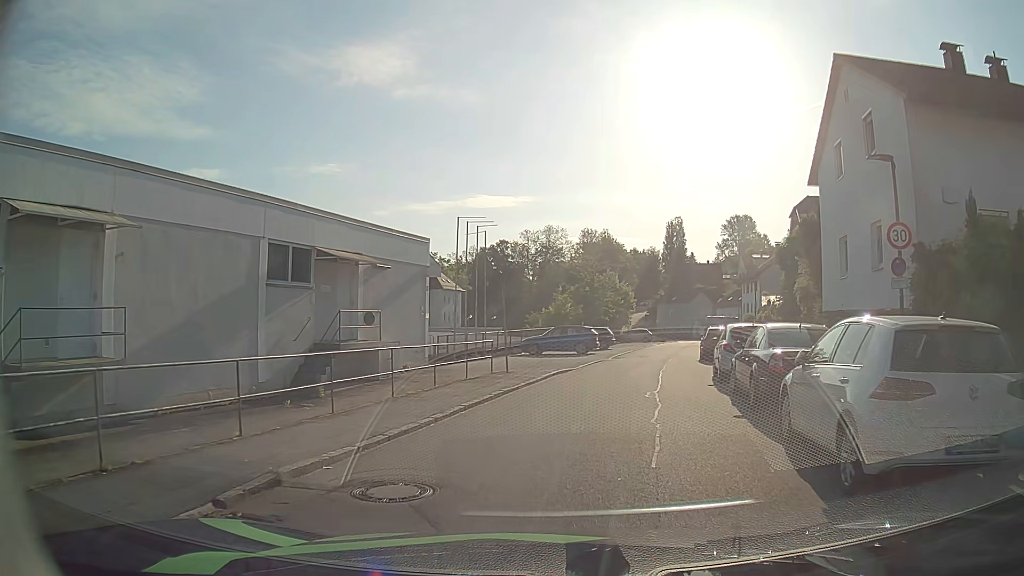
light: Day
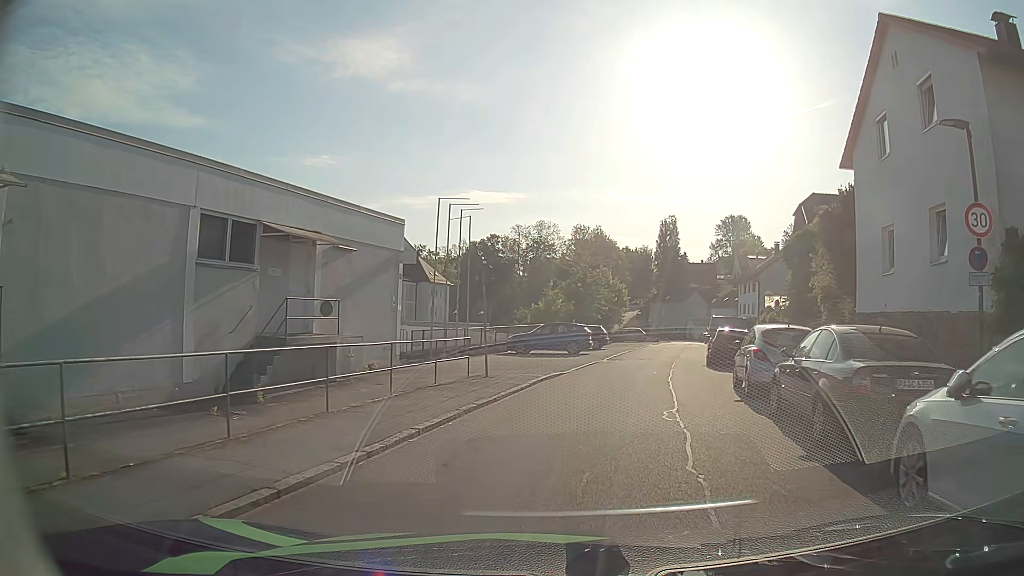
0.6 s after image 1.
(+0.1, +3.3) m; +2°
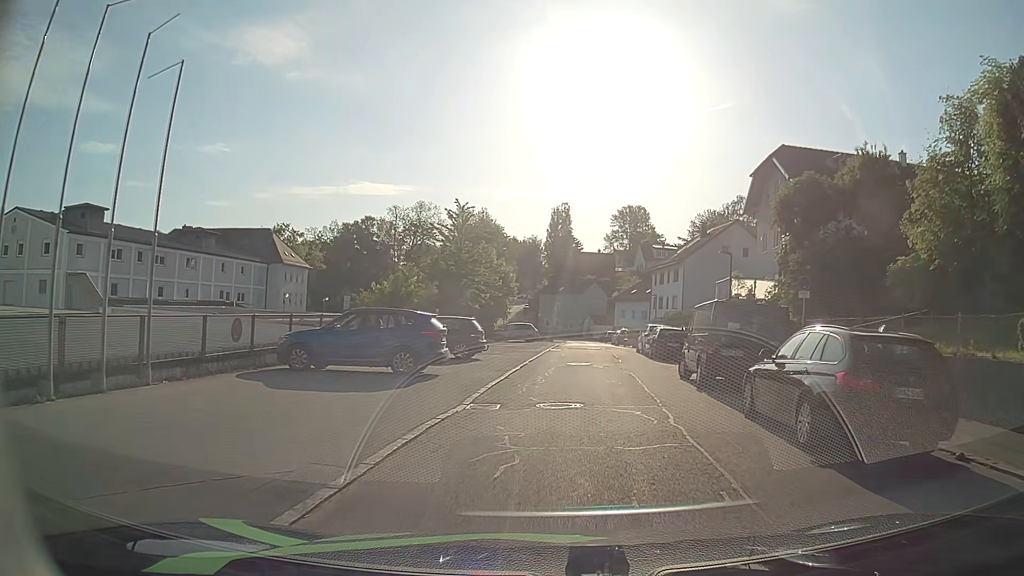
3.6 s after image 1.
(+1.9, +18.4) m; +10°
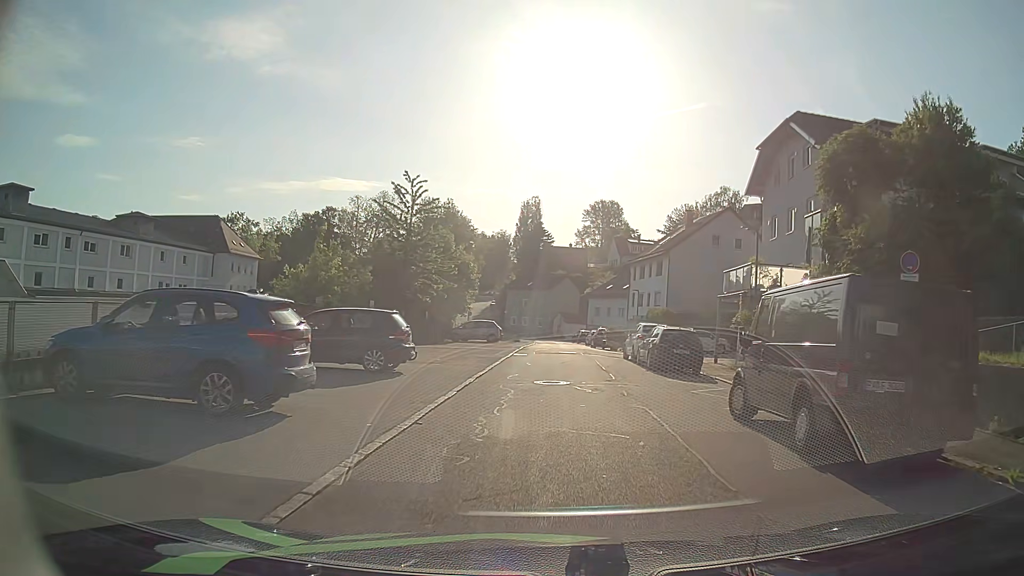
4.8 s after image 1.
(+0.2, +8.1) m; +3°
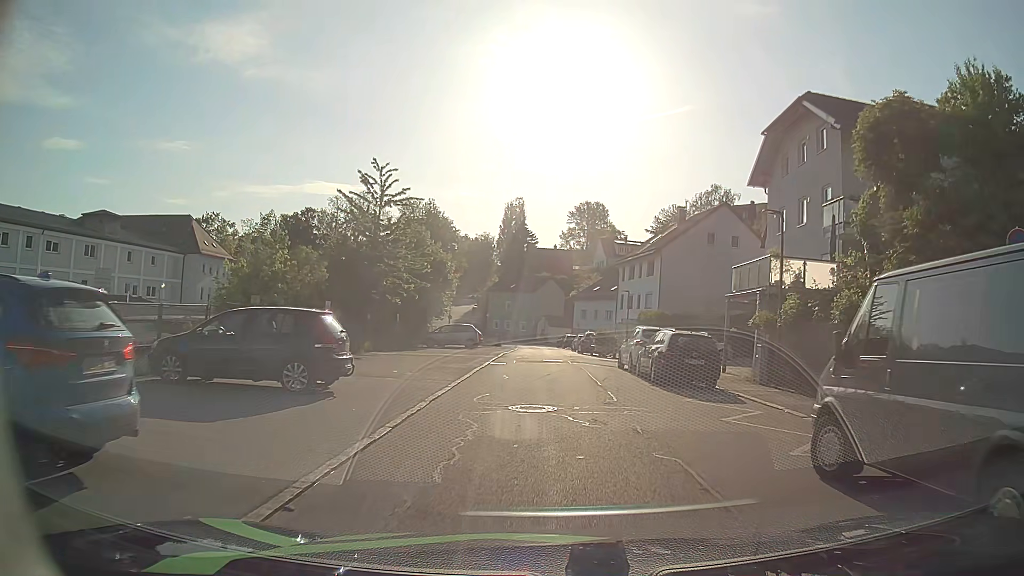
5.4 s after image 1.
(0.0, +4.1) m; +2°
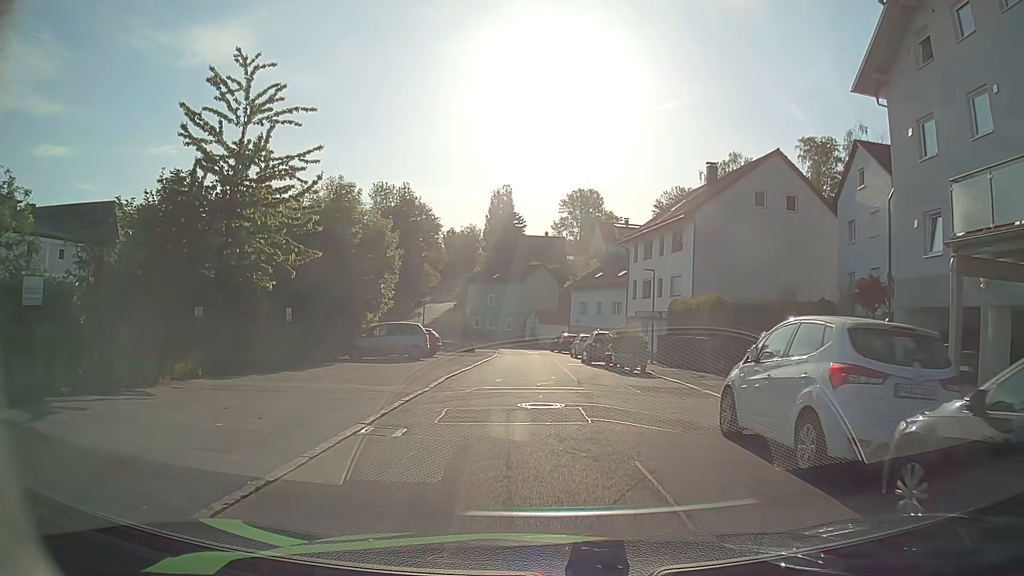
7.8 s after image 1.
(+0.2, +16.3) m; 0°
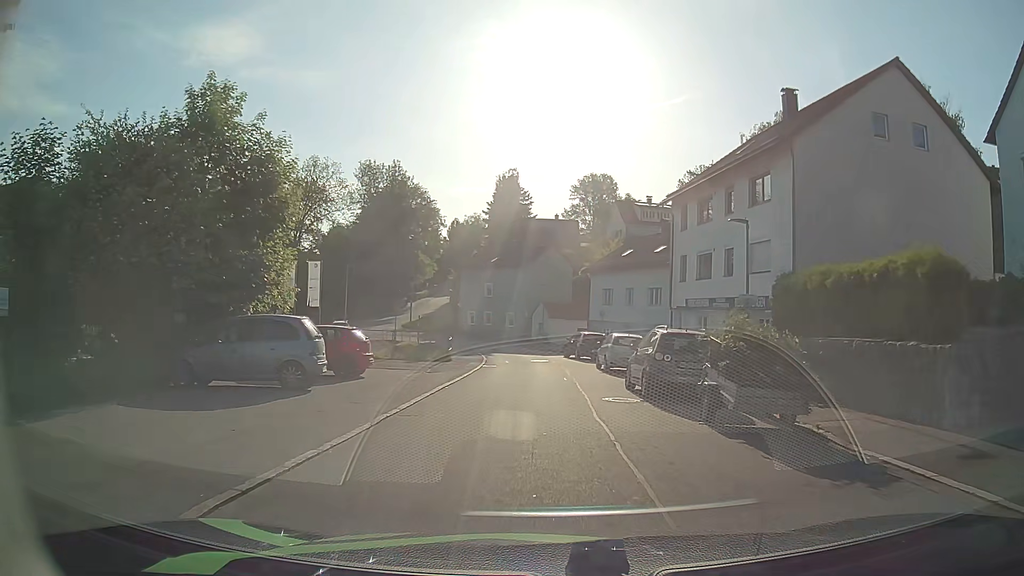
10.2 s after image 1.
(0.0, +15.5) m; 0°
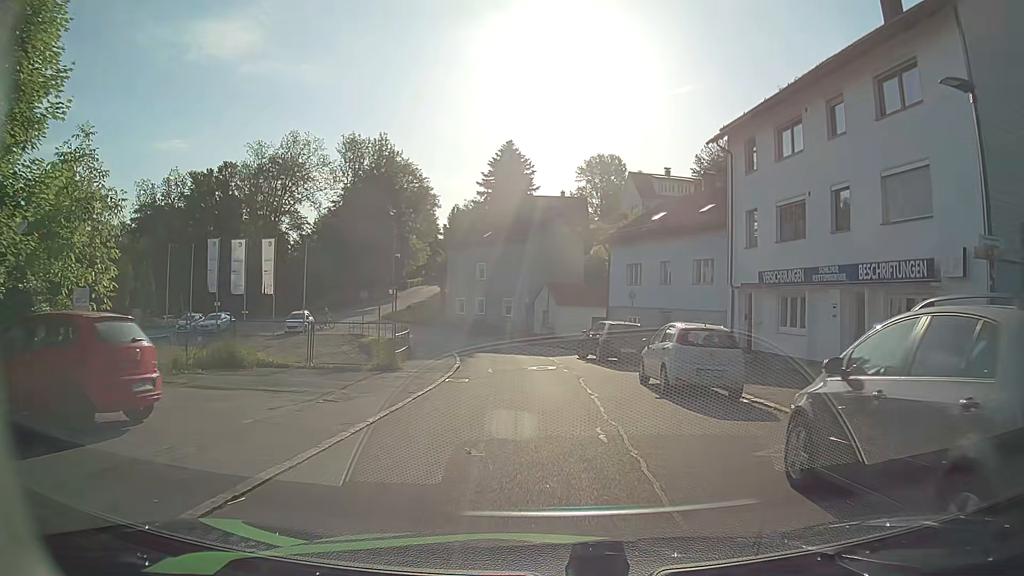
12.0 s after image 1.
(-0.1, +11.8) m; 0°
(0, +10) (-1, +20) (-2, +30) (-4, +40) (-8, +49) (-14, +57) (-21, +64) (-29, +70) (-38, +74) (-47, +78) m
